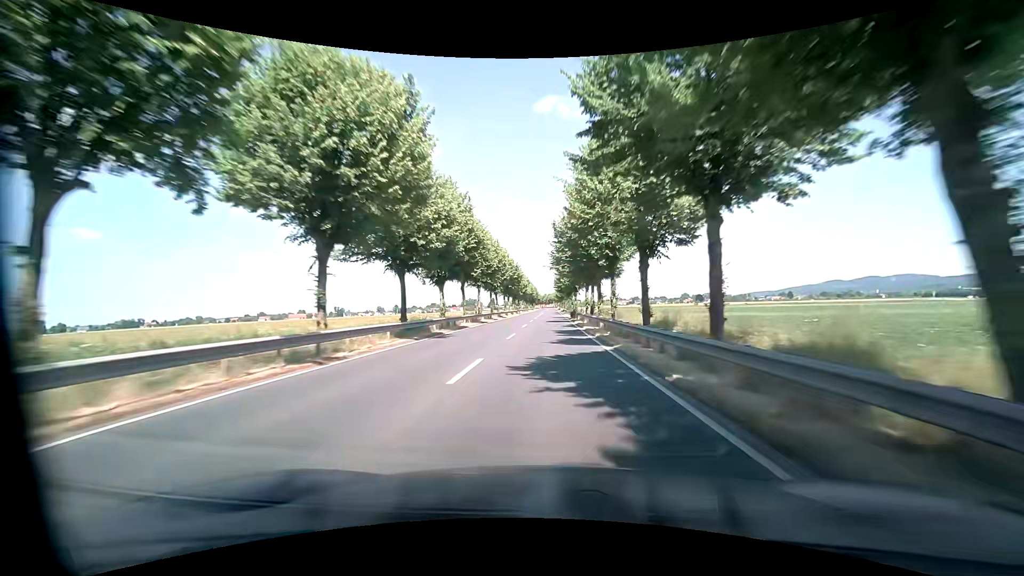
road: primary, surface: asphalt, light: Day
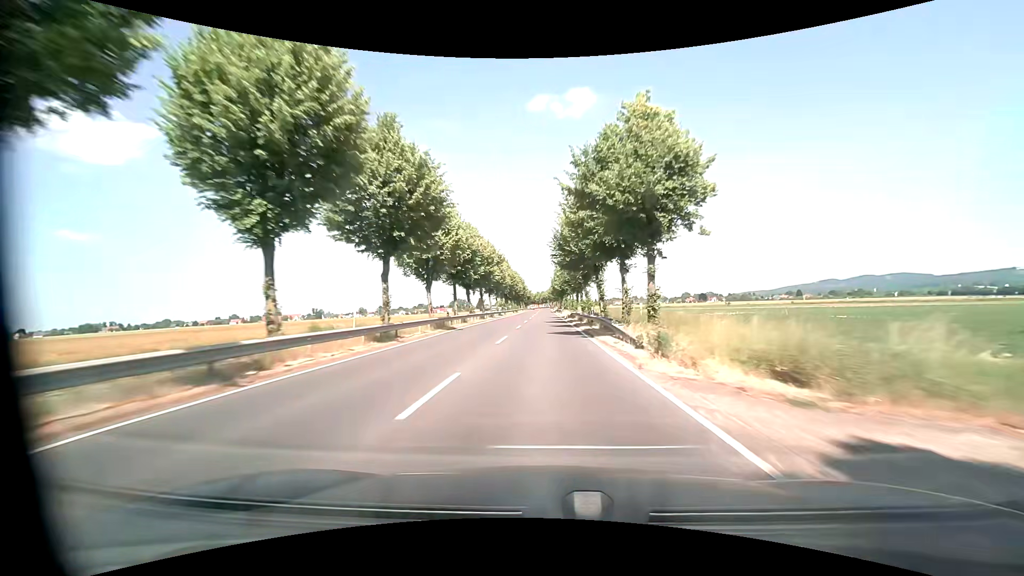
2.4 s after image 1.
(+0.5, +62.4) m; +1°
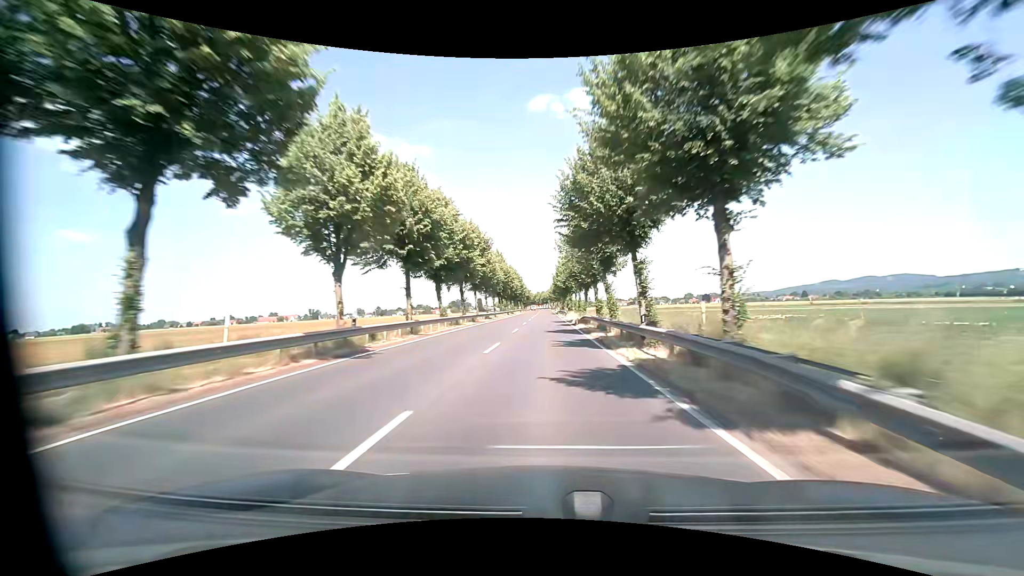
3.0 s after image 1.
(0.0, +15.7) m; 0°
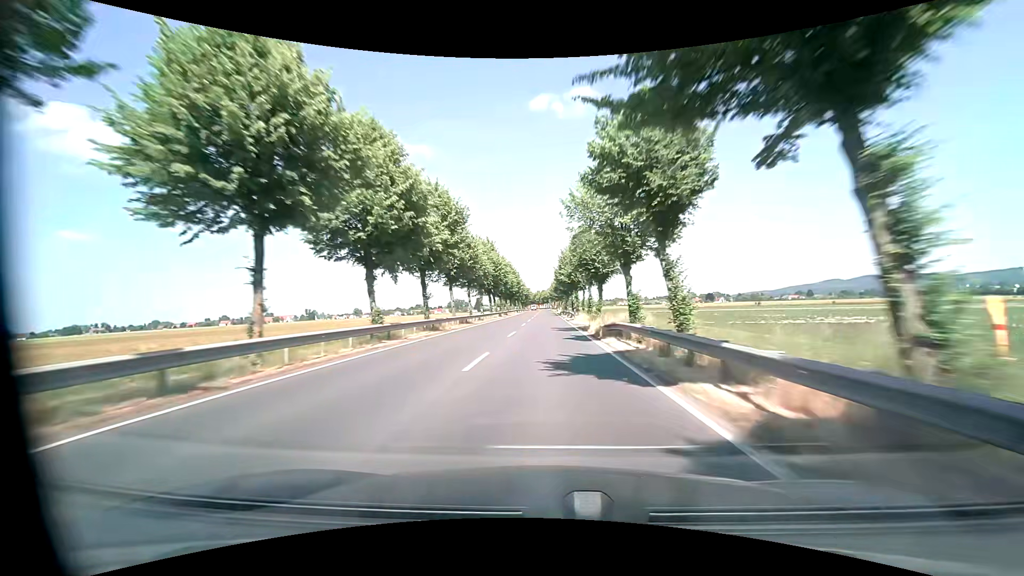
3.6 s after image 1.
(0.0, +15.7) m; +1°
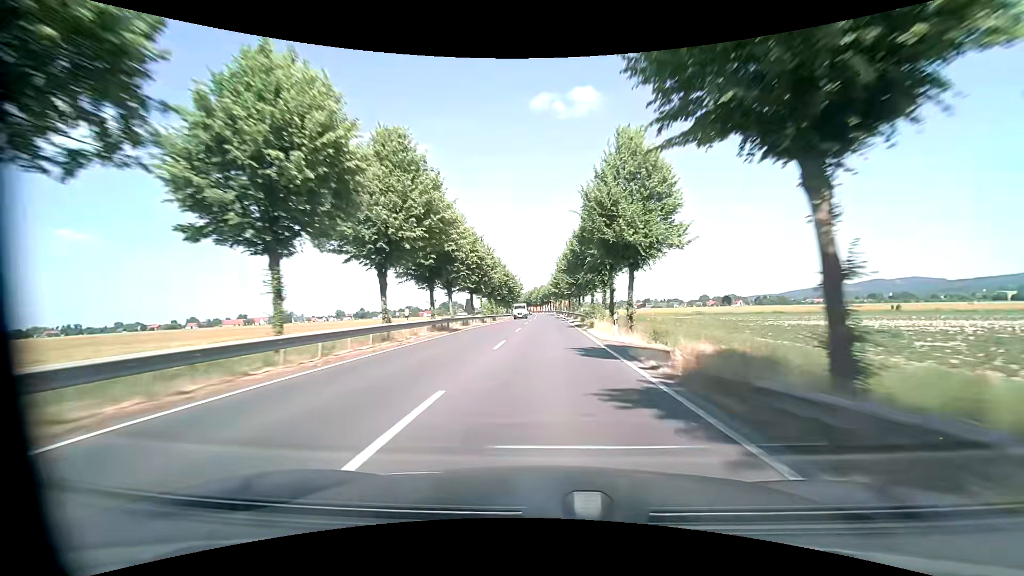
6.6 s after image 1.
(-1.0, +78.8) m; 0°
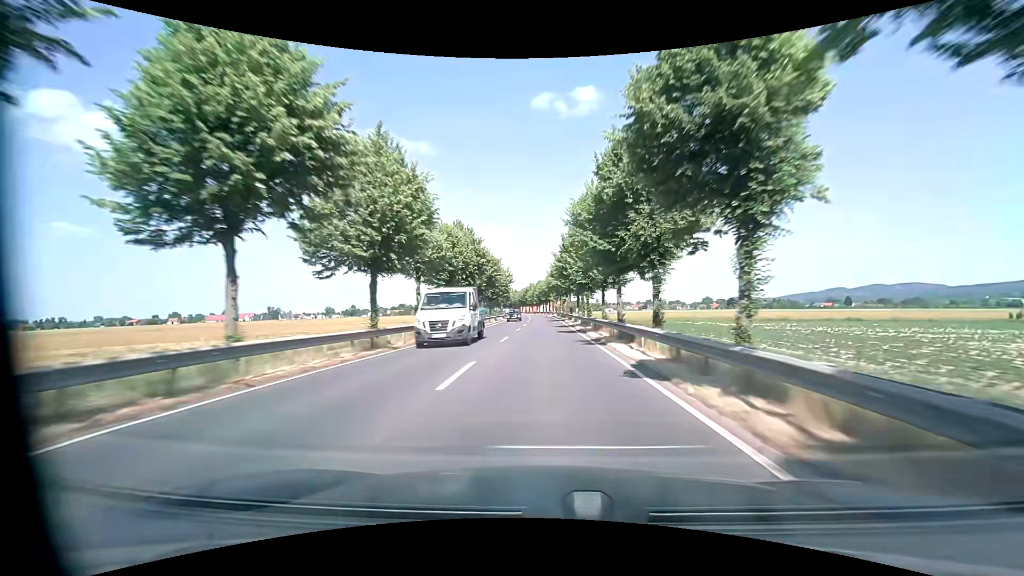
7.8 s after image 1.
(-0.3, +31.5) m; 0°
(0, +10) (0, +20) (0, +30) (0, +40) (0, +50) (0, +60) (-1, +70) (-1, +80) (-1, +90) (-2, +100) m
